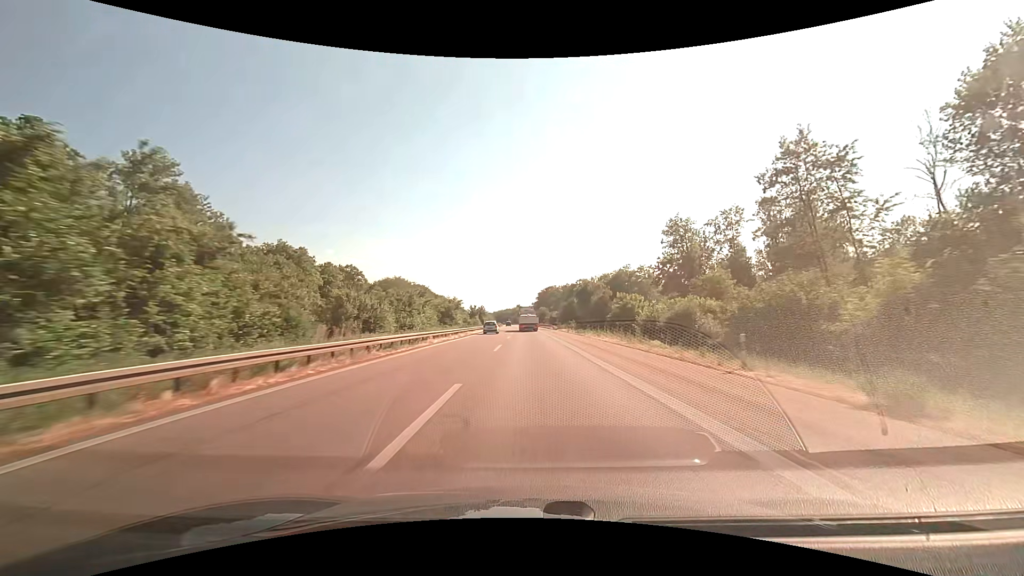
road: motorway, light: Day
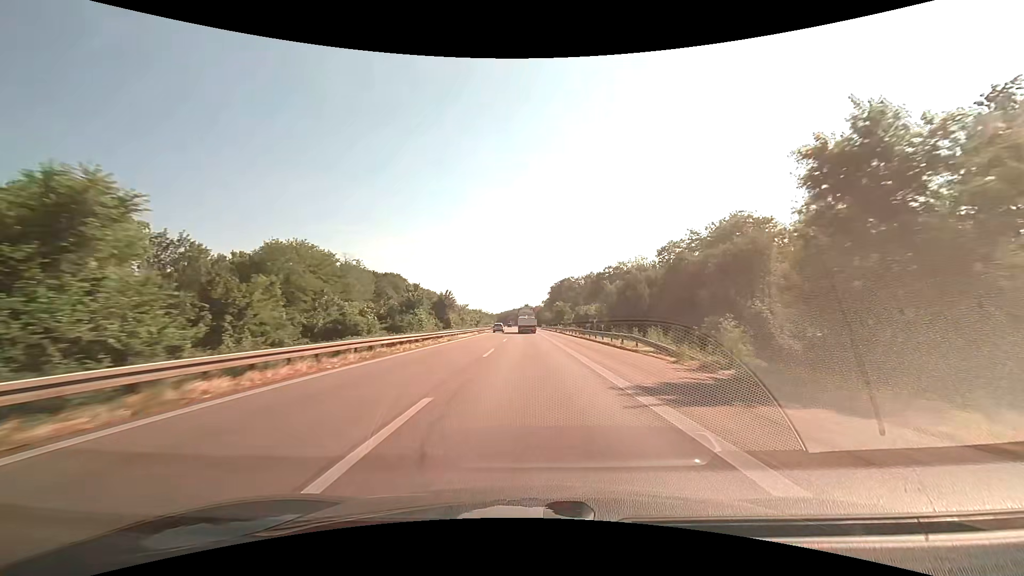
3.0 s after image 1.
(-0.3, +75.3) m; -1°
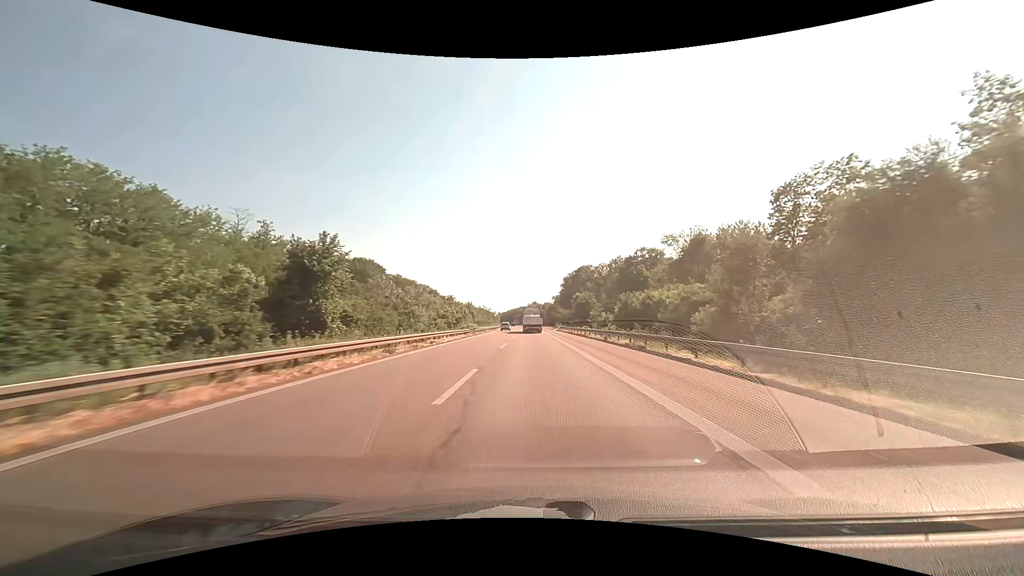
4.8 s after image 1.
(-0.4, +48.6) m; -1°
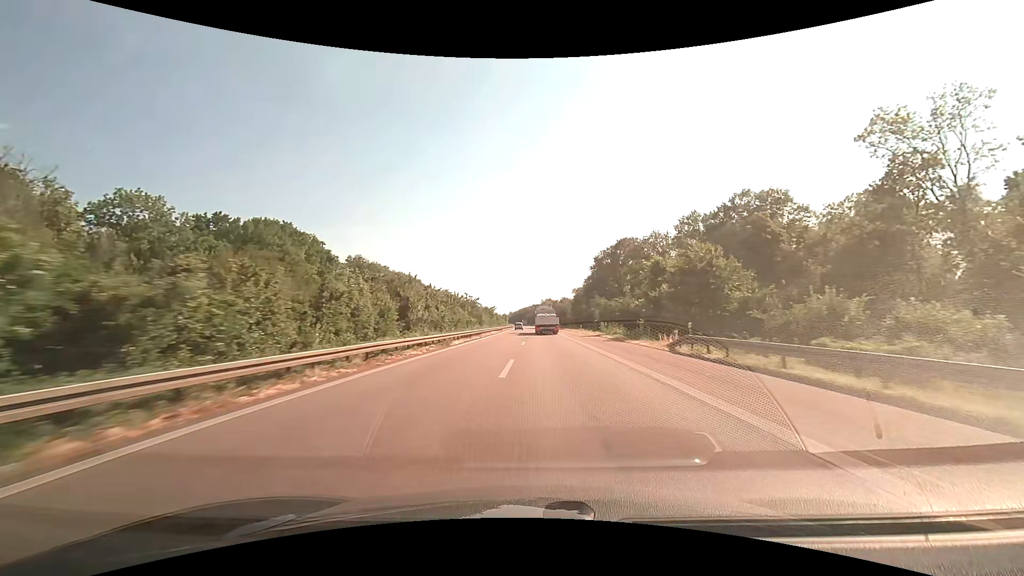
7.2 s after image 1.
(-0.9, +68.7) m; -1°
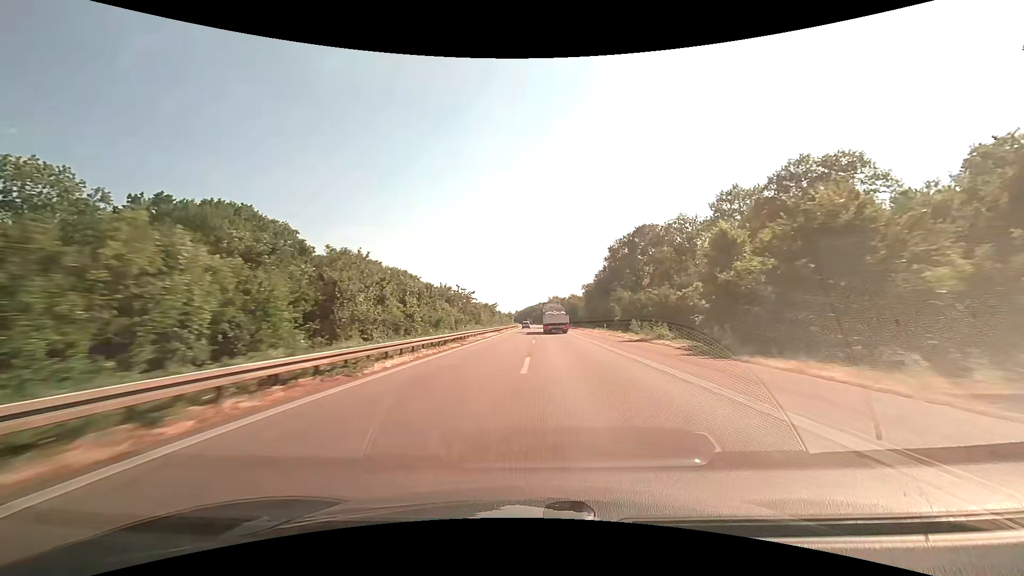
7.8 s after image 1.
(-0.1, +17.7) m; -1°
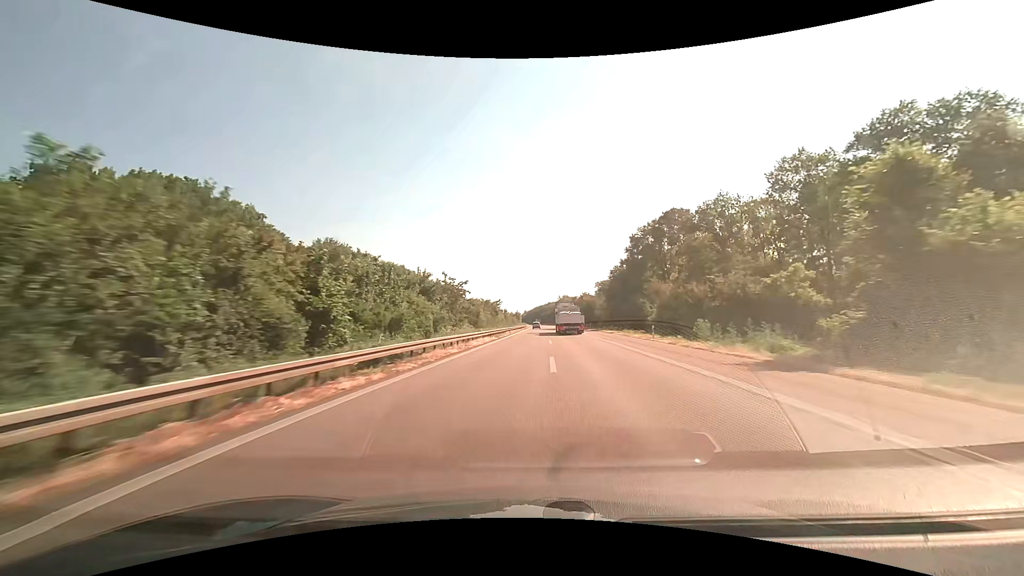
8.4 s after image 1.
(-0.2, +17.8) m; -1°
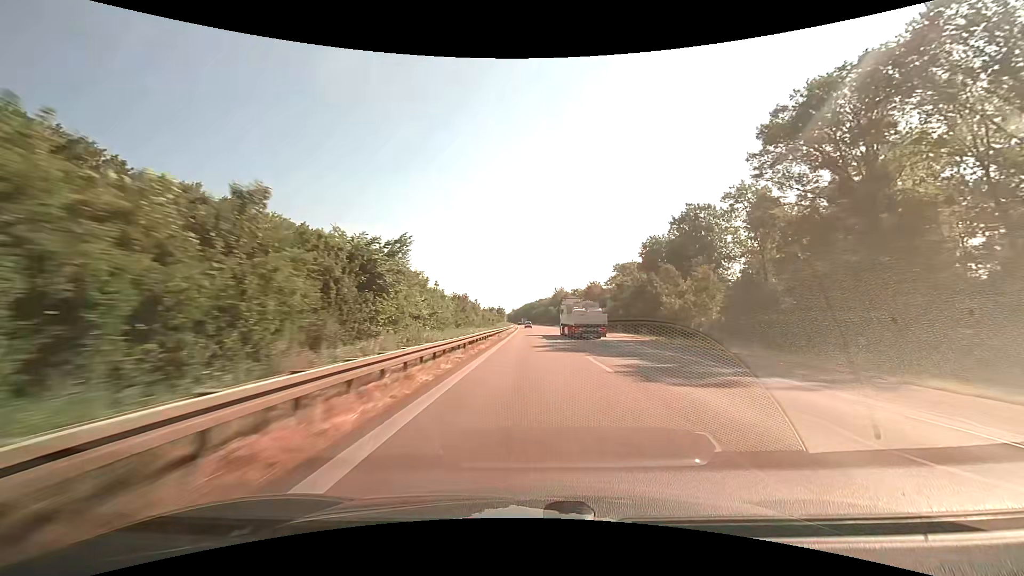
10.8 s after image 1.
(+0.3, +72.5) m; +1°
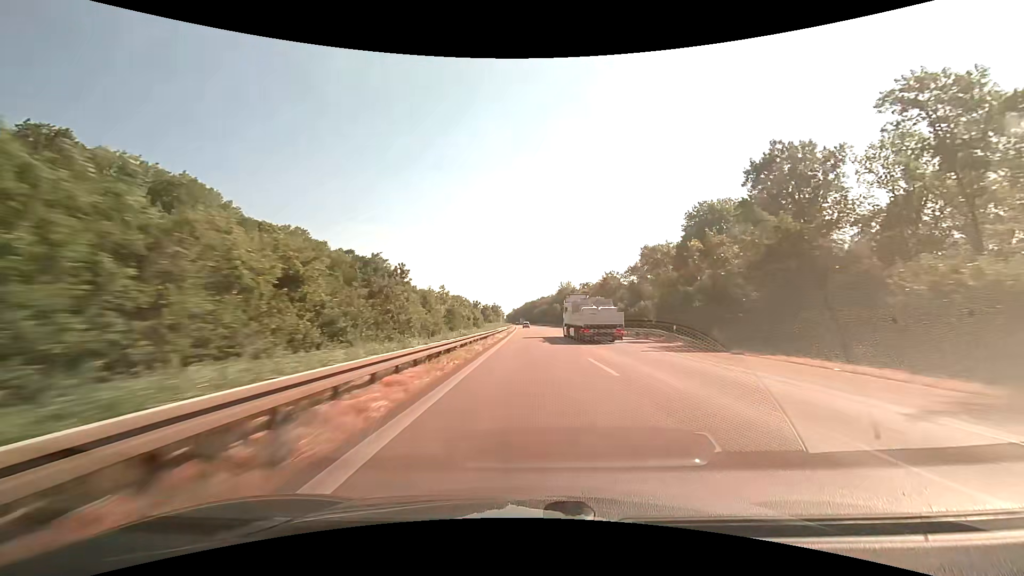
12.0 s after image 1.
(+0.1, +36.9) m; 0°
(0, +10) (0, +20) (0, +30) (0, +40) (0, +50) (-1, +60) (-1, +70) (-1, +80) (-1, +90) (-1, +100) m
